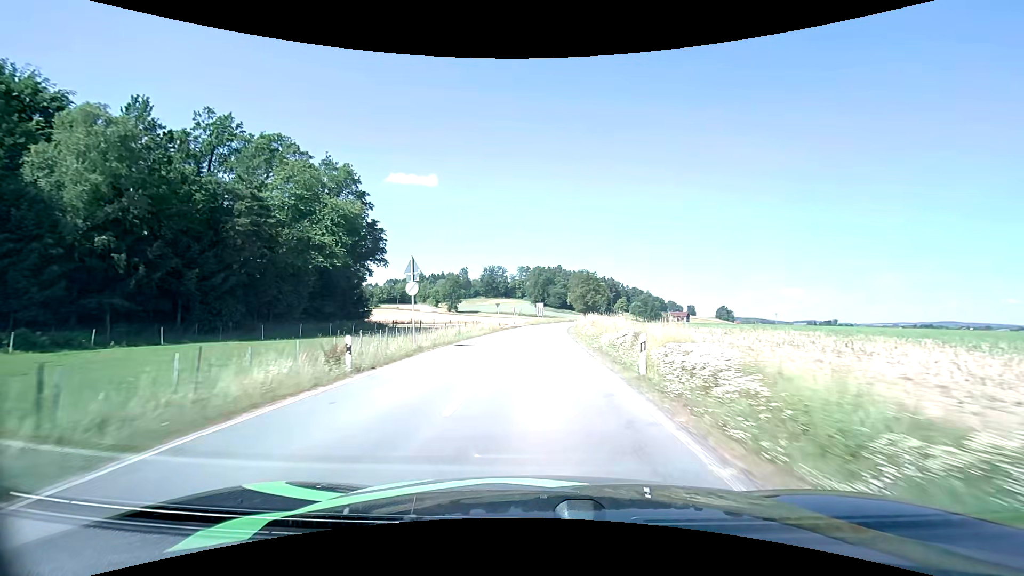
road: secondary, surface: asphalt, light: Day
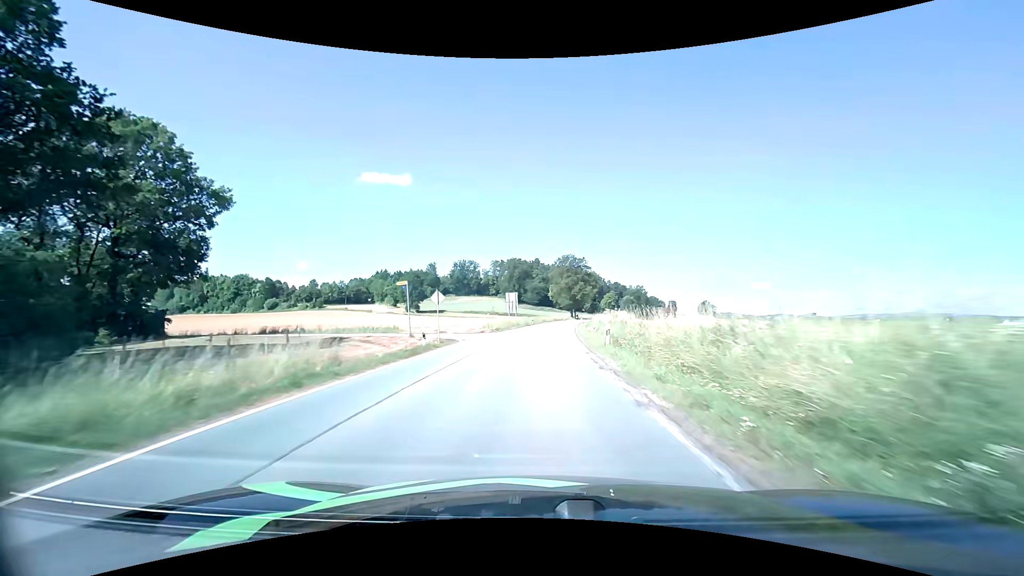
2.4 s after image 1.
(+0.7, +43.3) m; +3°
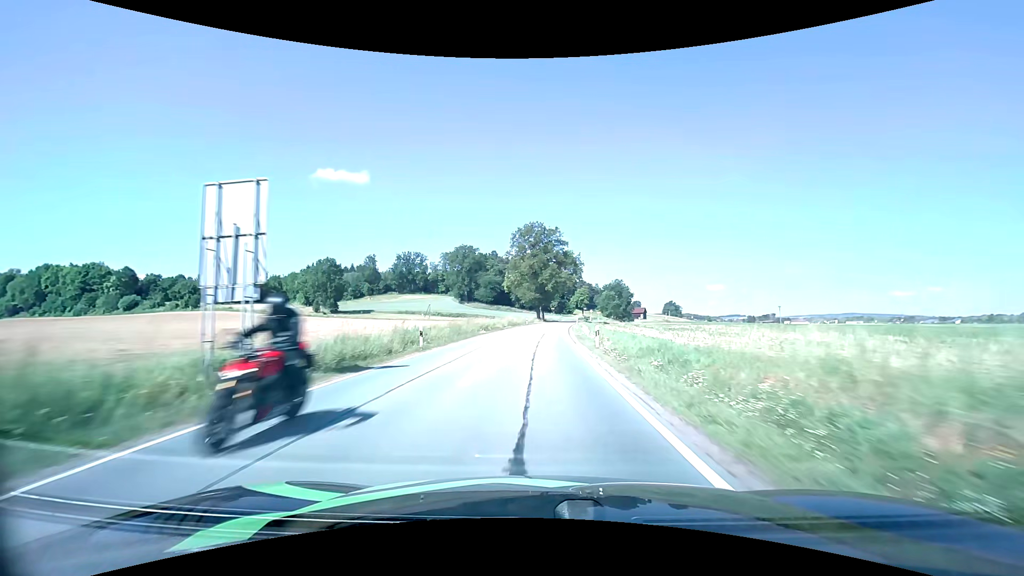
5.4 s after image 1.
(+2.2, +57.0) m; +4°
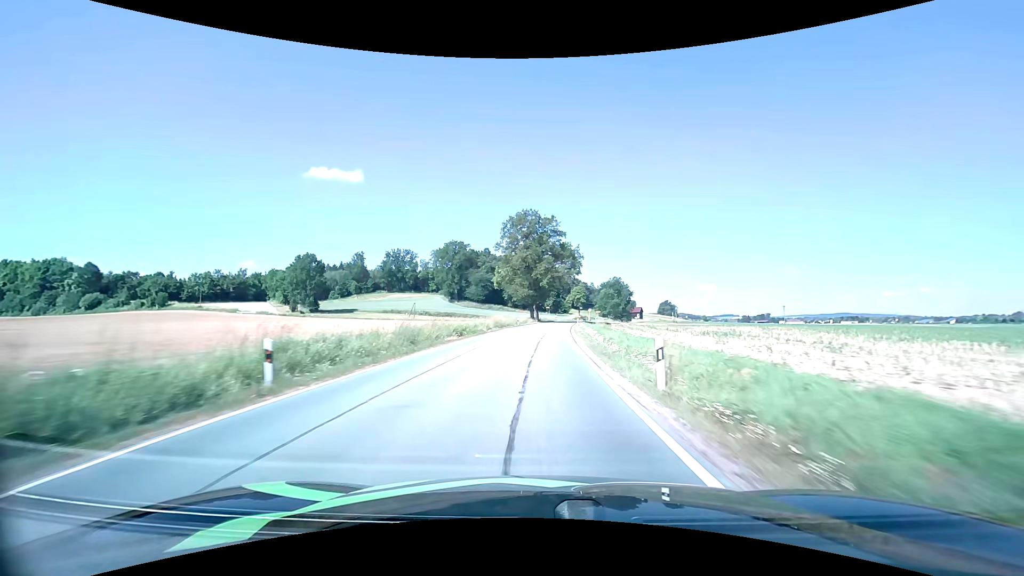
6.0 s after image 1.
(+0.1, +11.9) m; +1°
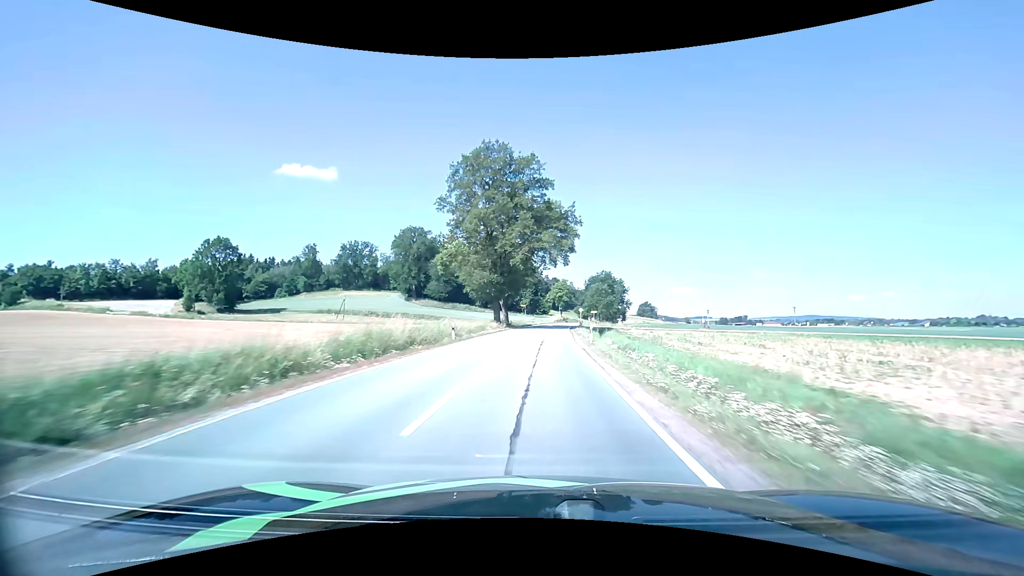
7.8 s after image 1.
(+0.7, +36.6) m; +3°
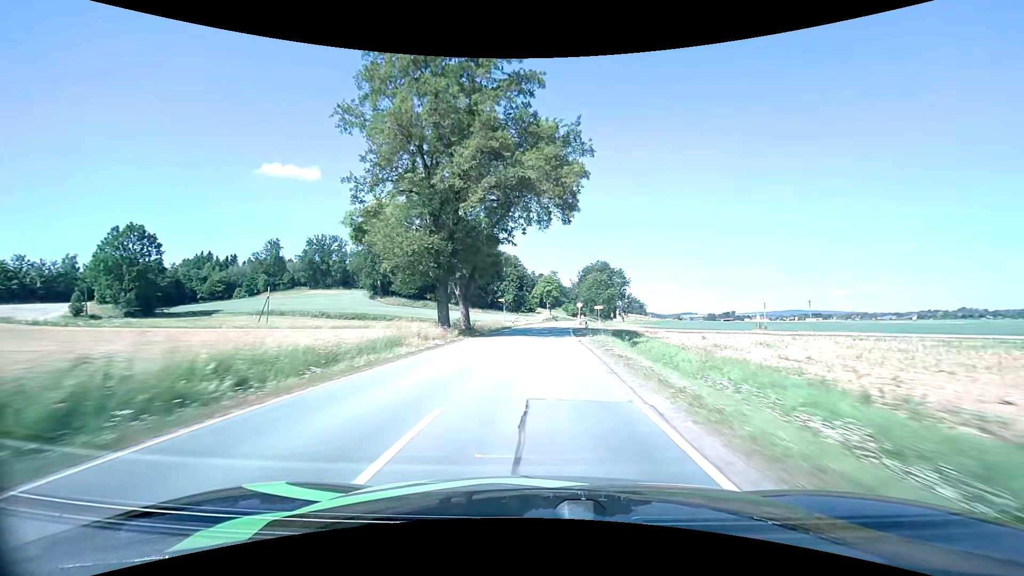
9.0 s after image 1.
(+0.4, +24.8) m; +1°
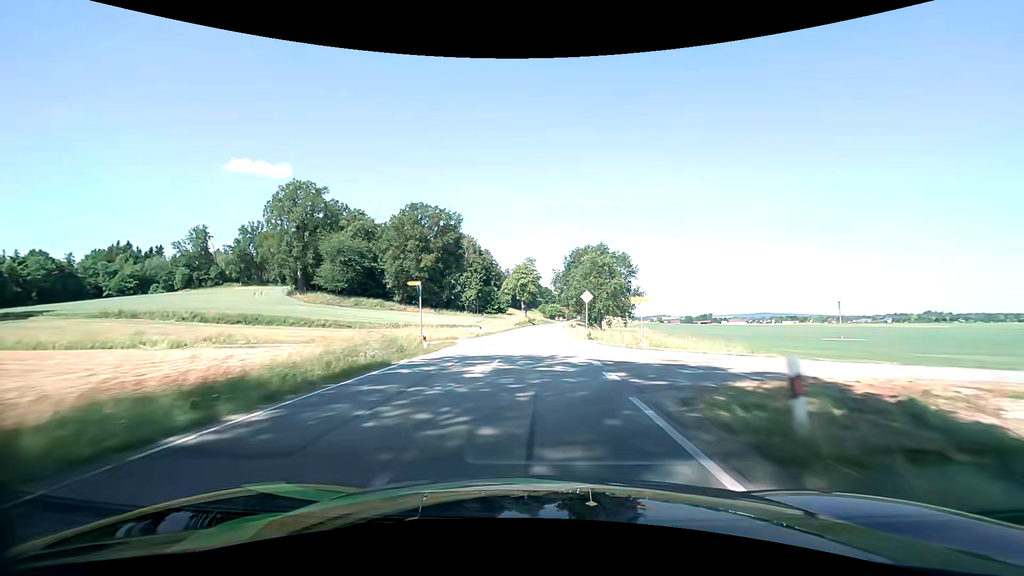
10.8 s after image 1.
(+0.9, +37.4) m; +3°
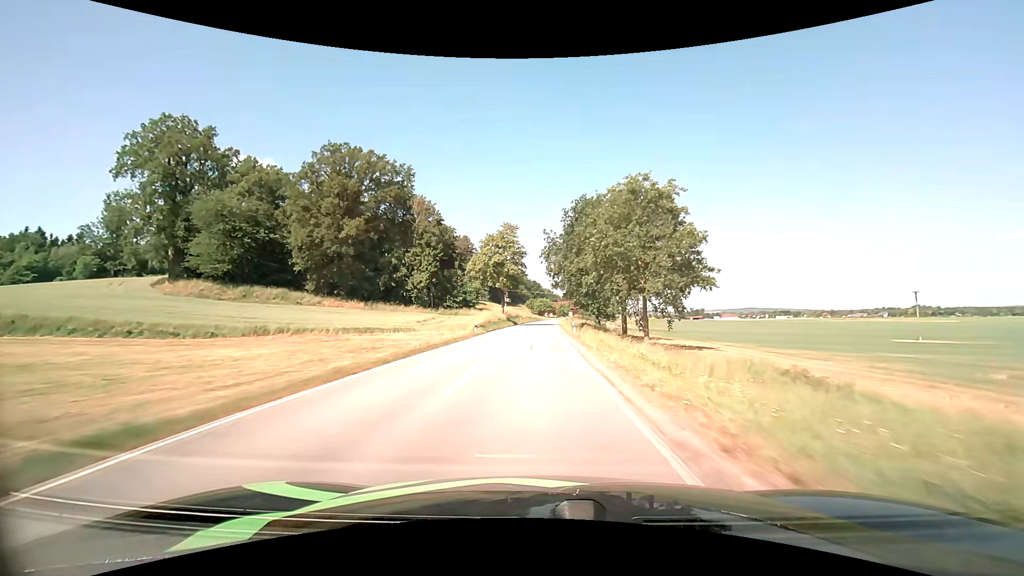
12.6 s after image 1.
(+0.7, +37.7) m; +1°
(0, +10) (0, +20) (0, +30) (0, +40) (0, +50) (0, +60) (+1, +70) (+1, +80) (+1, +90) (+2, +100) m
